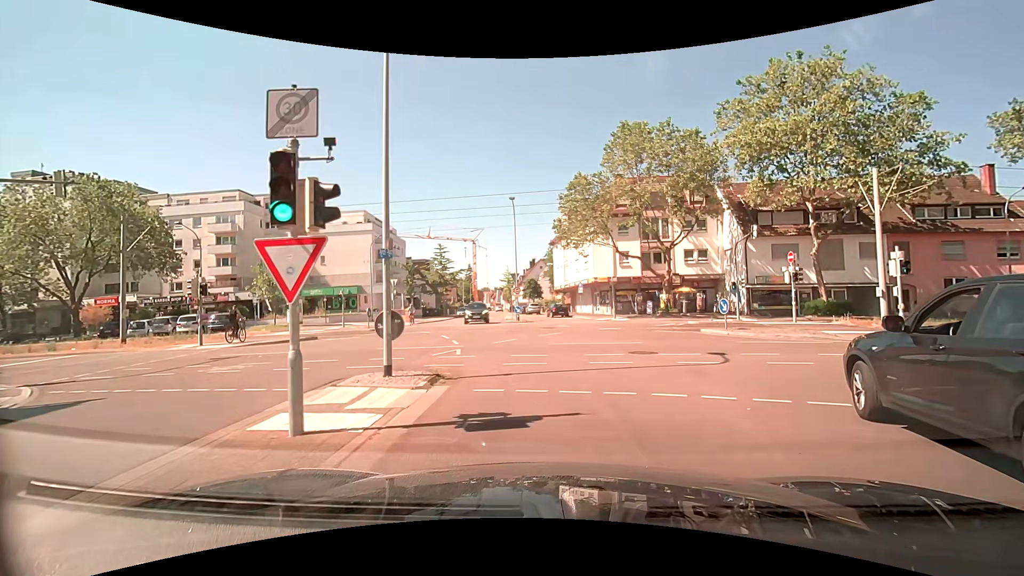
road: residential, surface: asphalt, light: Day
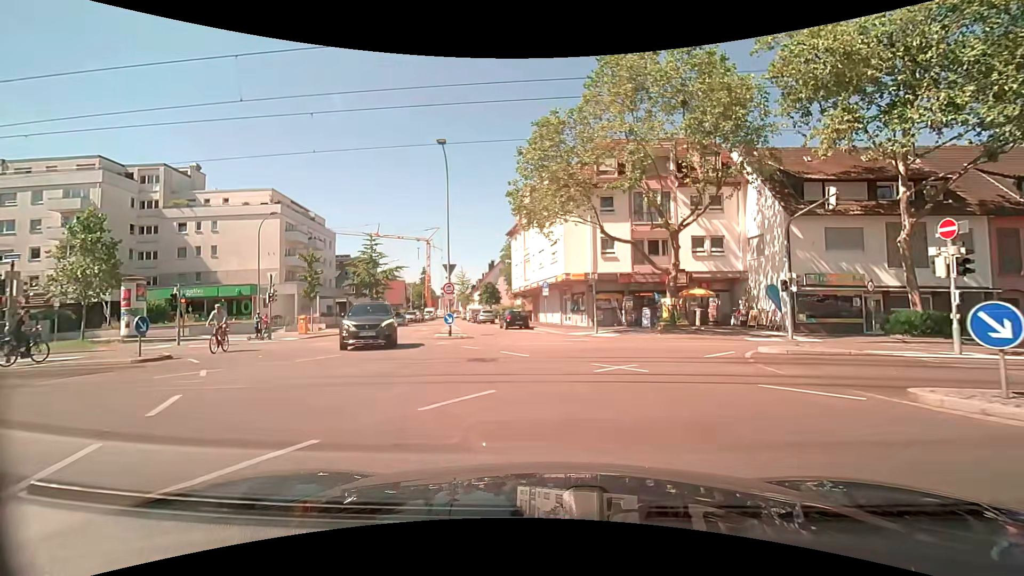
(+0.9, +14.3) m; +5°
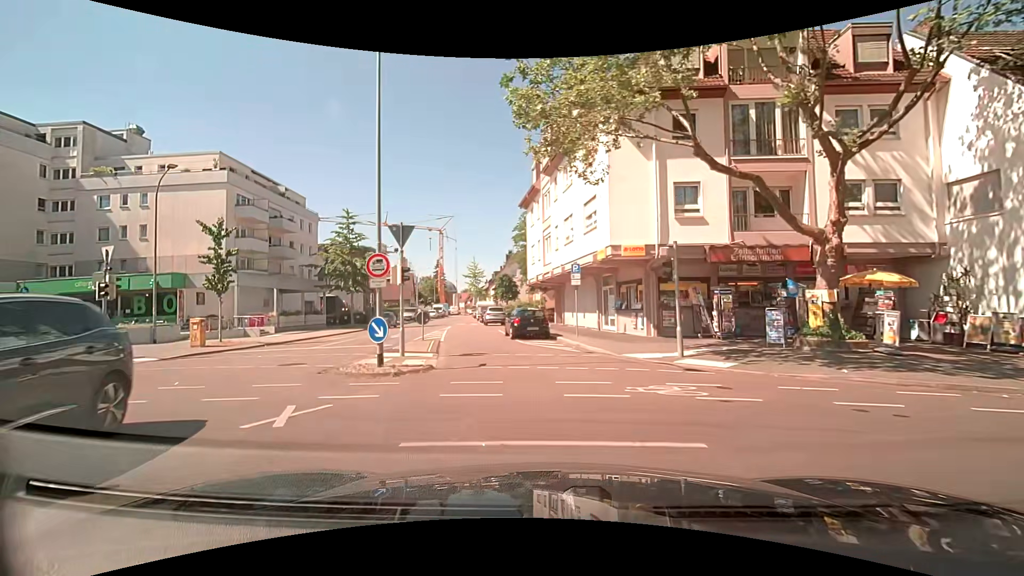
(-0.2, +13.4) m; -3°
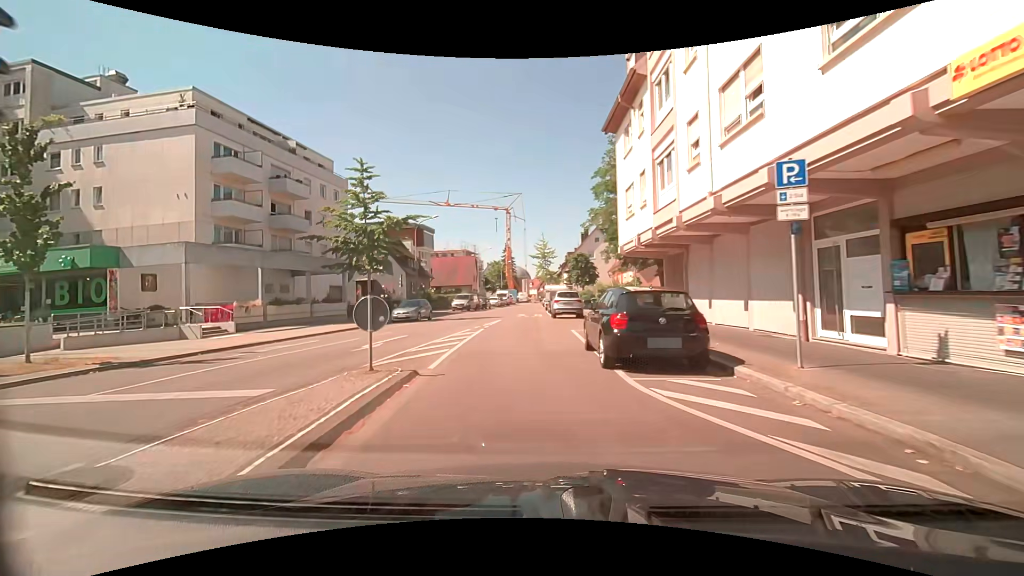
(-0.9, +13.8) m; -9°
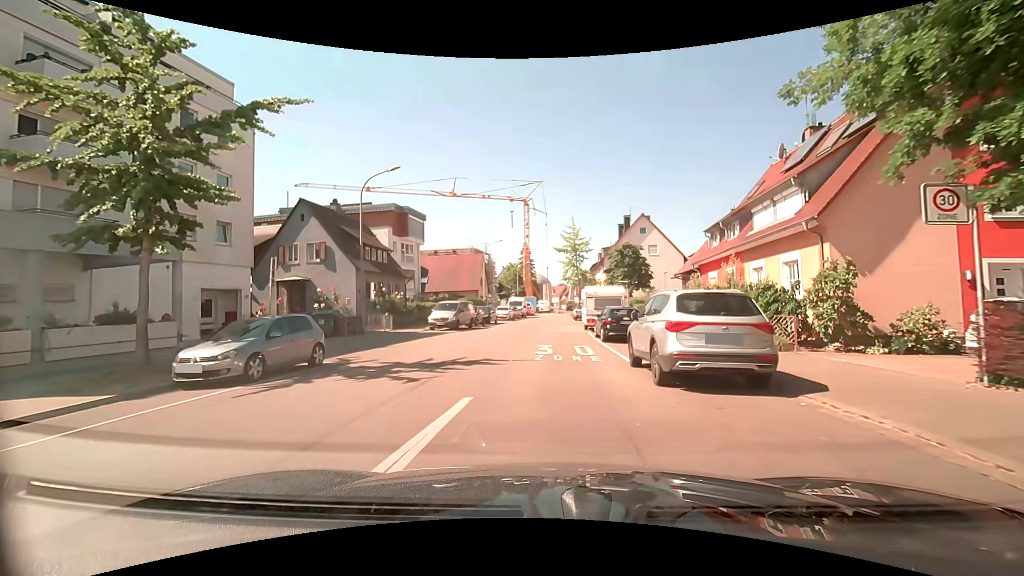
(-0.8, +20.7) m; -1°
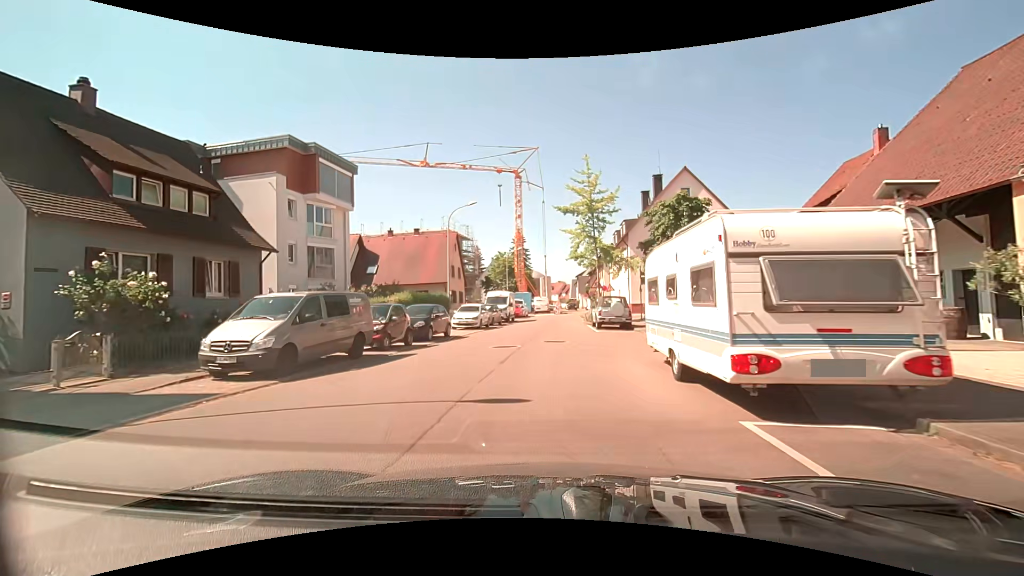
(0.0, +21.1) m; +1°
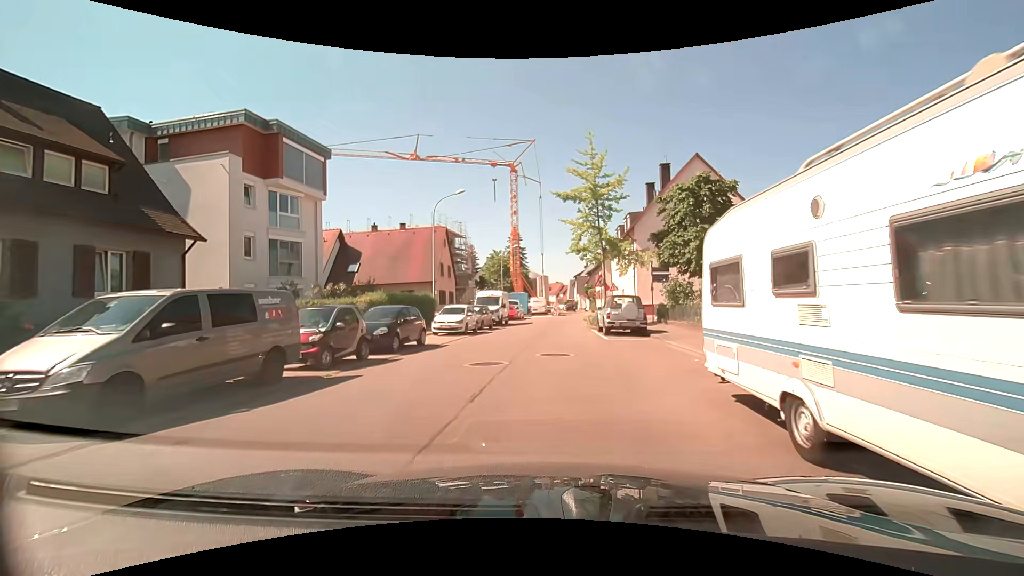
(-0.1, +4.3) m; -2°
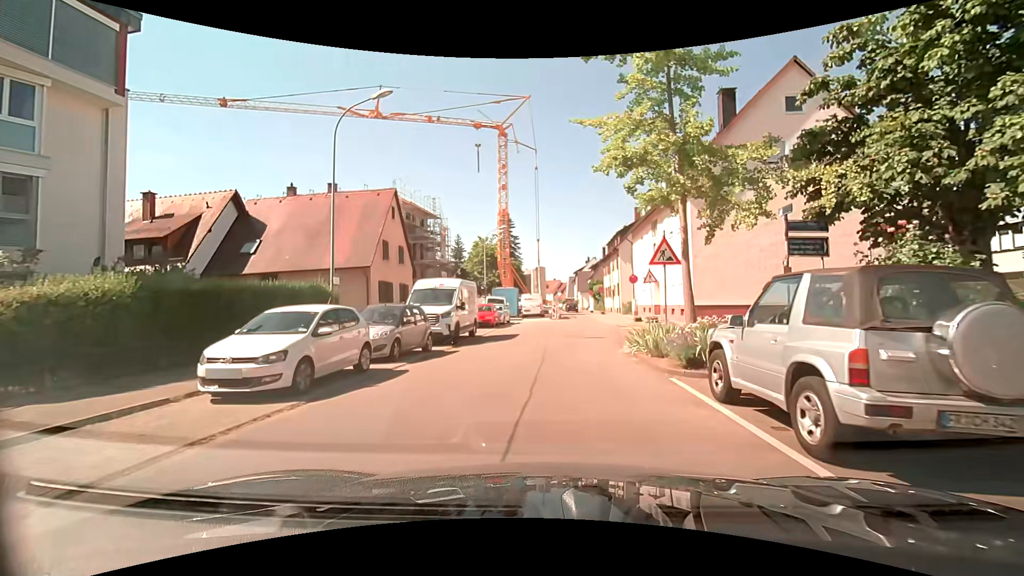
(+0.3, +15.9) m; +1°
